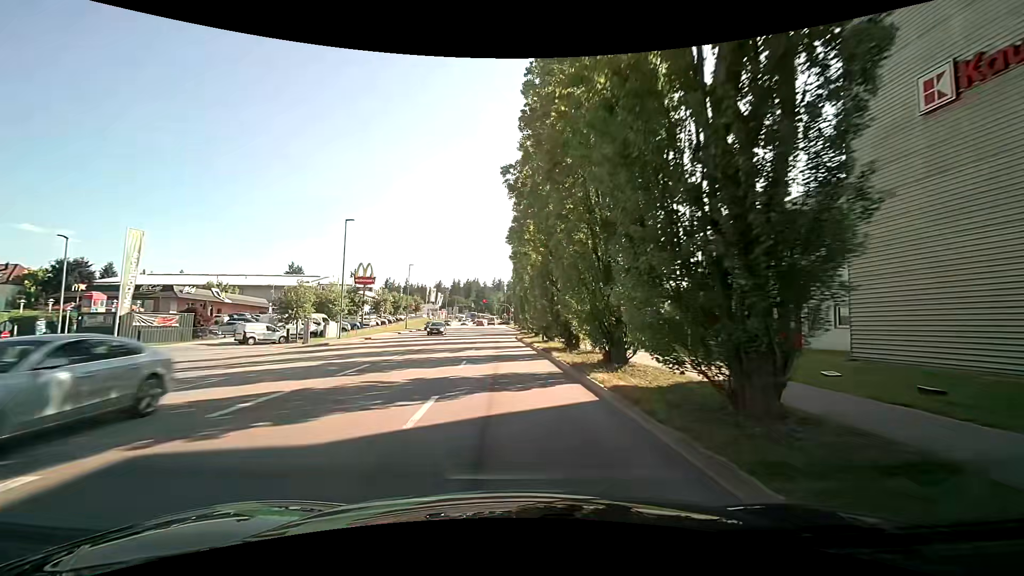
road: tertiary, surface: asphalt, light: Day
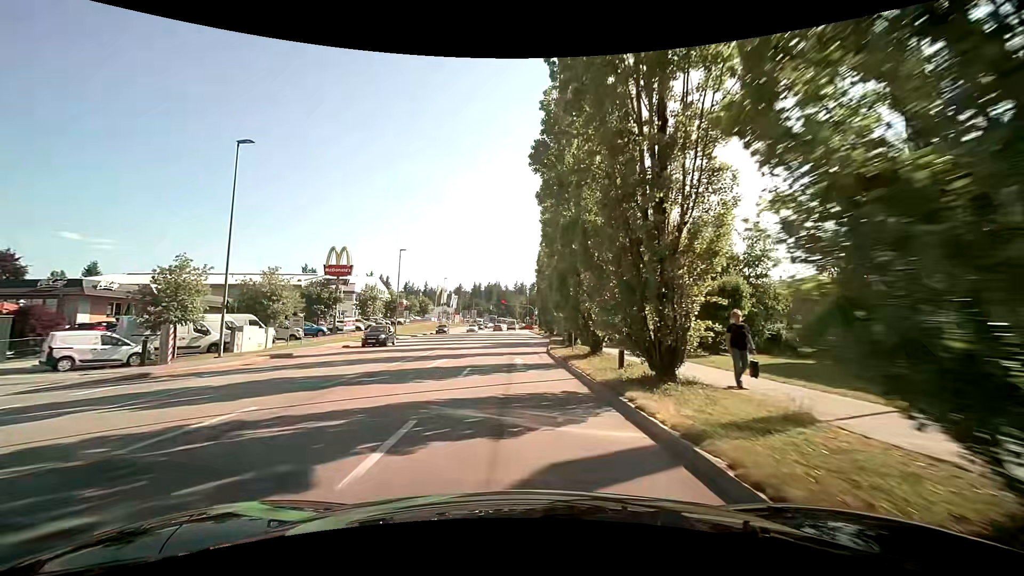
(-0.2, +20.2) m; -2°
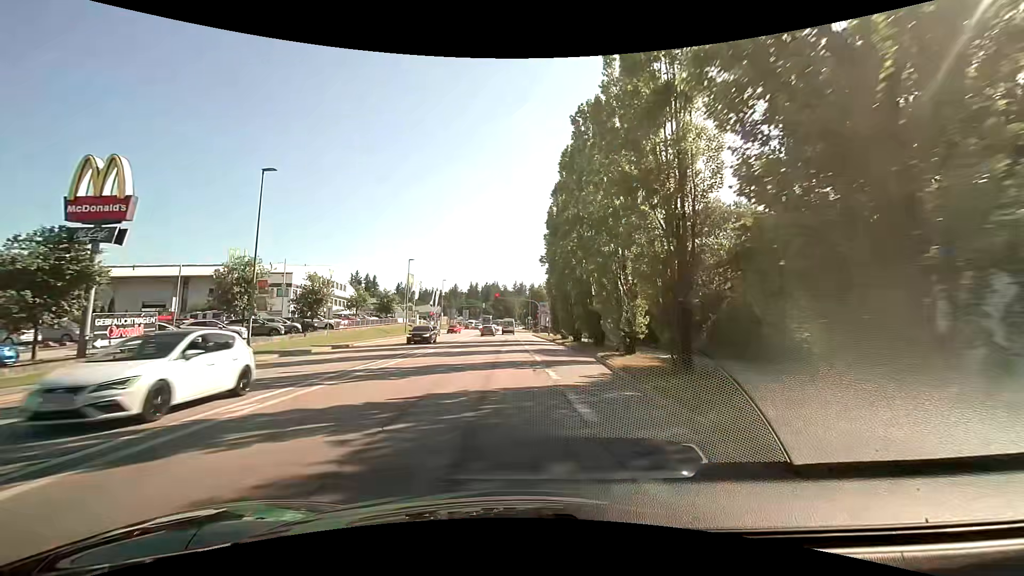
(+0.4, +31.5) m; +1°
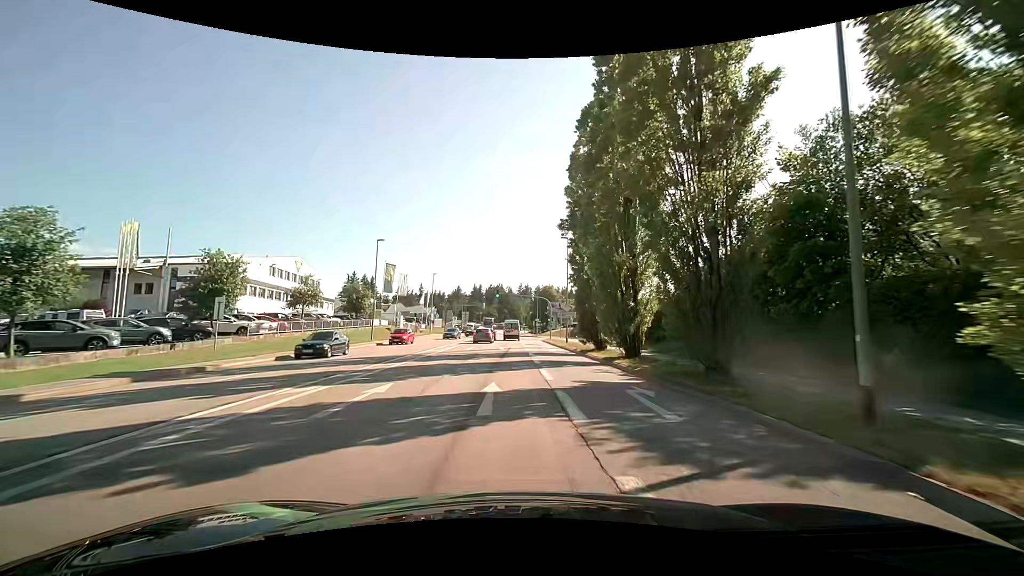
(-0.3, +17.8) m; -2°
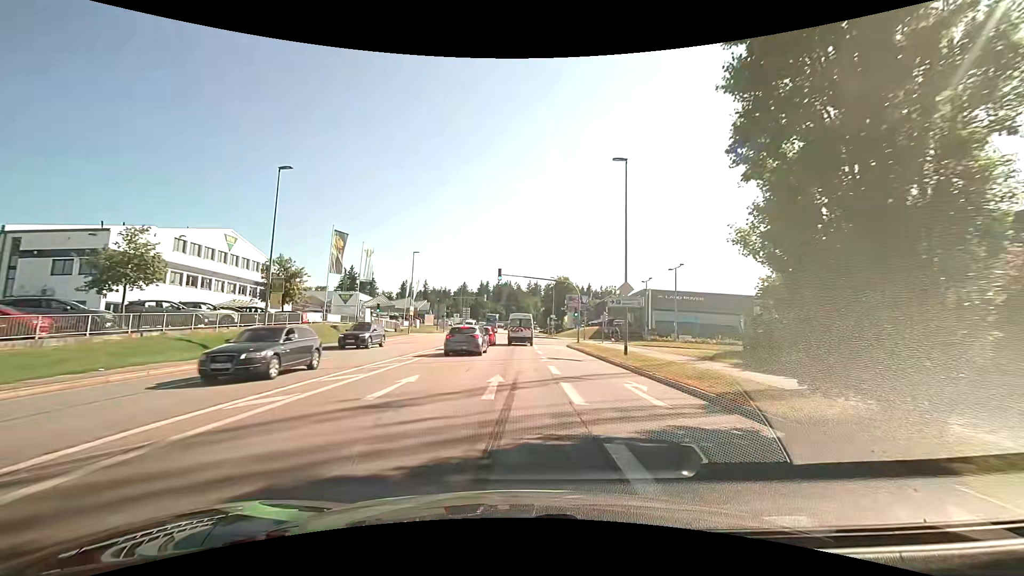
(-0.2, +22.8) m; -1°
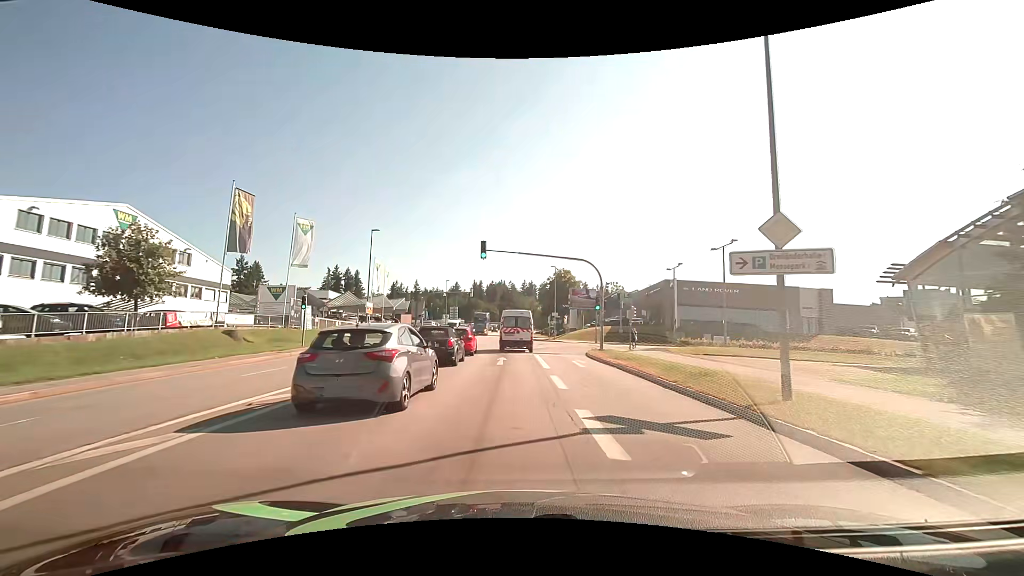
(0.0, +15.4) m; 0°
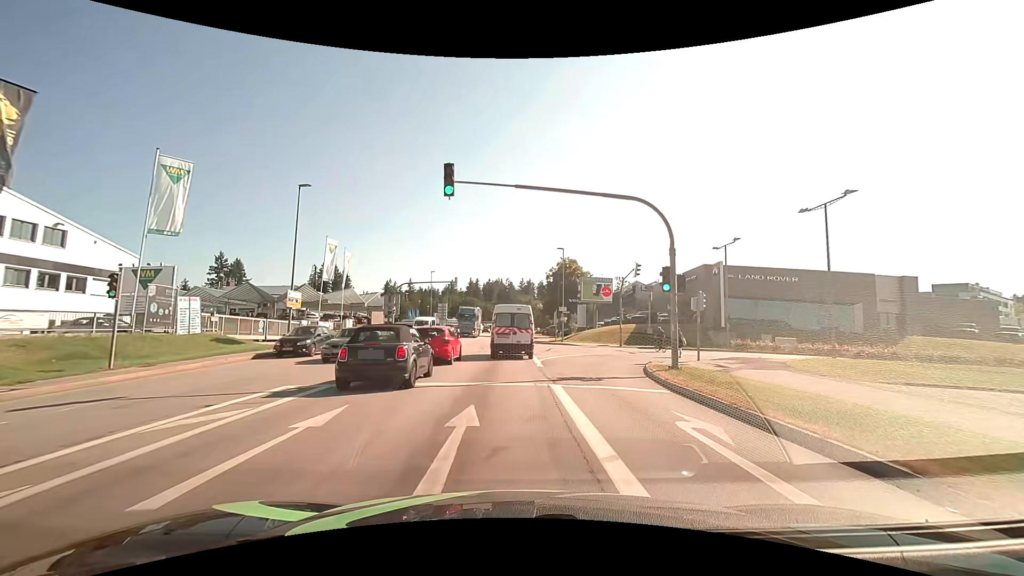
(0.0, +15.0) m; 0°
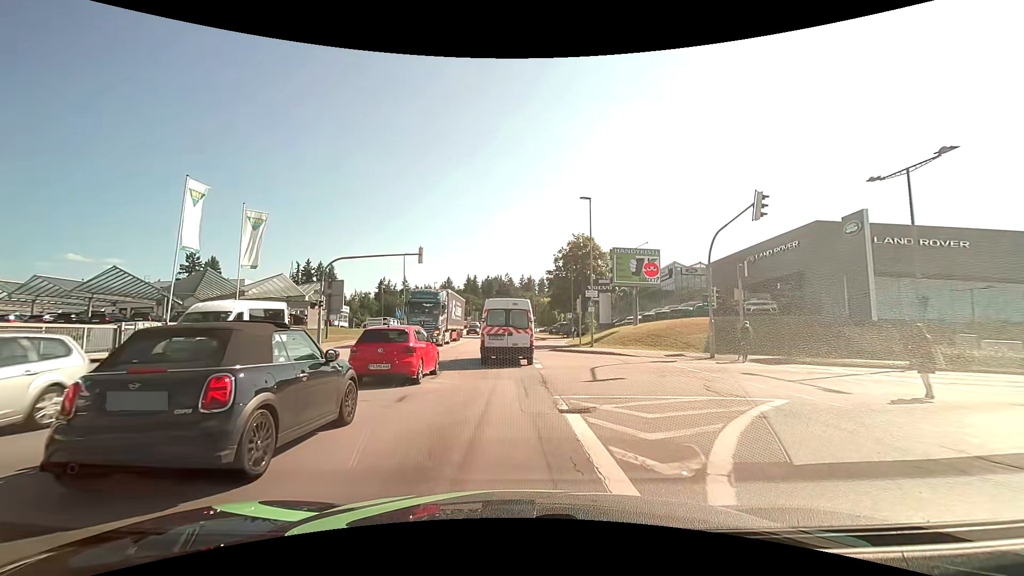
(-0.1, +20.2) m; 0°
(0, +10) (0, +20) (0, +30) (-1, +40) (-1, +50) (-1, +60) (-1, +70) (-1, +80) (-2, +90) (-2, +100) m
